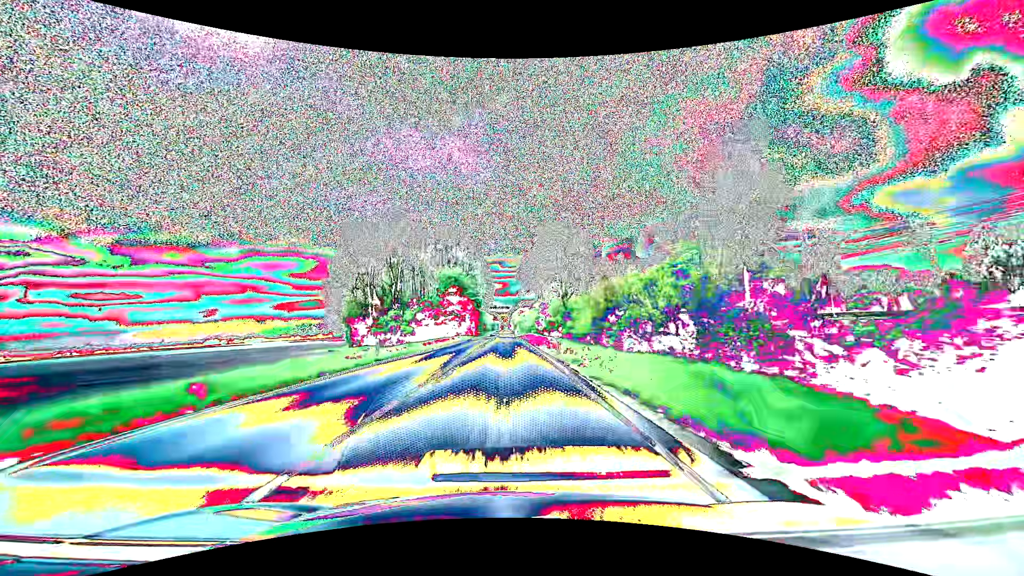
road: primary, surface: asphalt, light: Day
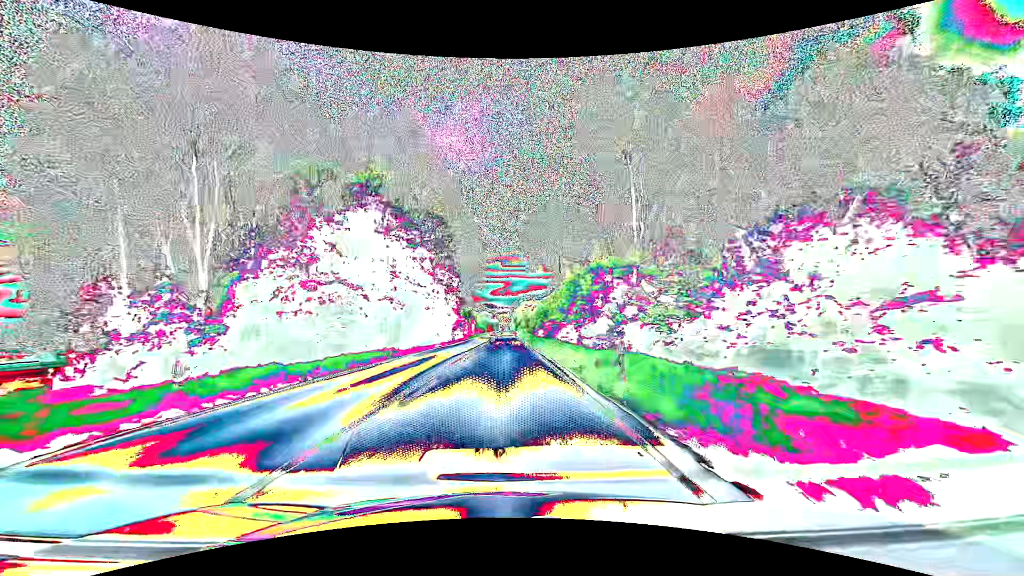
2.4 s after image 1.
(0.0, +63.3) m; 0°
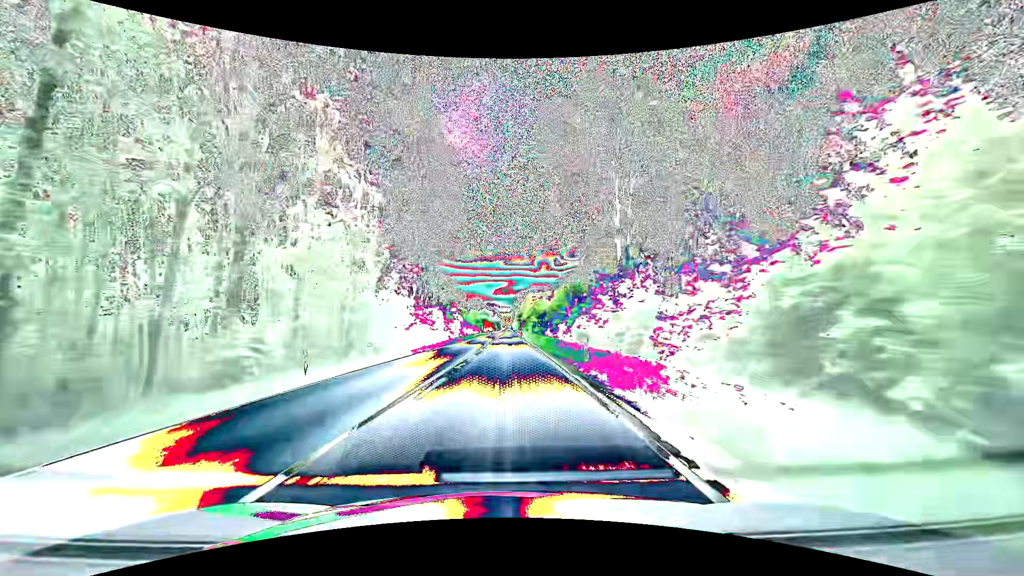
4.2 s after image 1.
(-0.1, +47.4) m; 0°
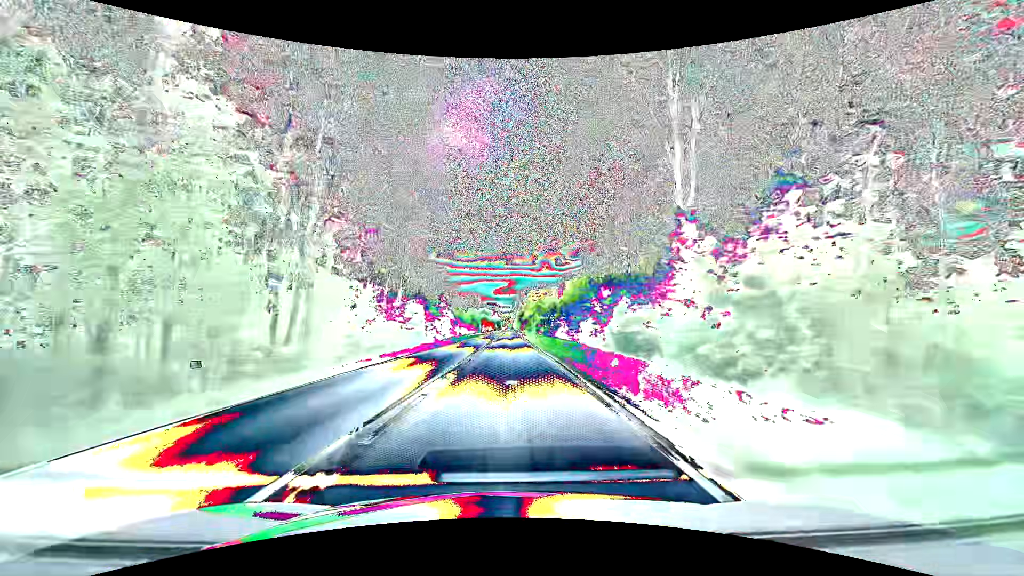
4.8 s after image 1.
(0.0, +15.8) m; 0°
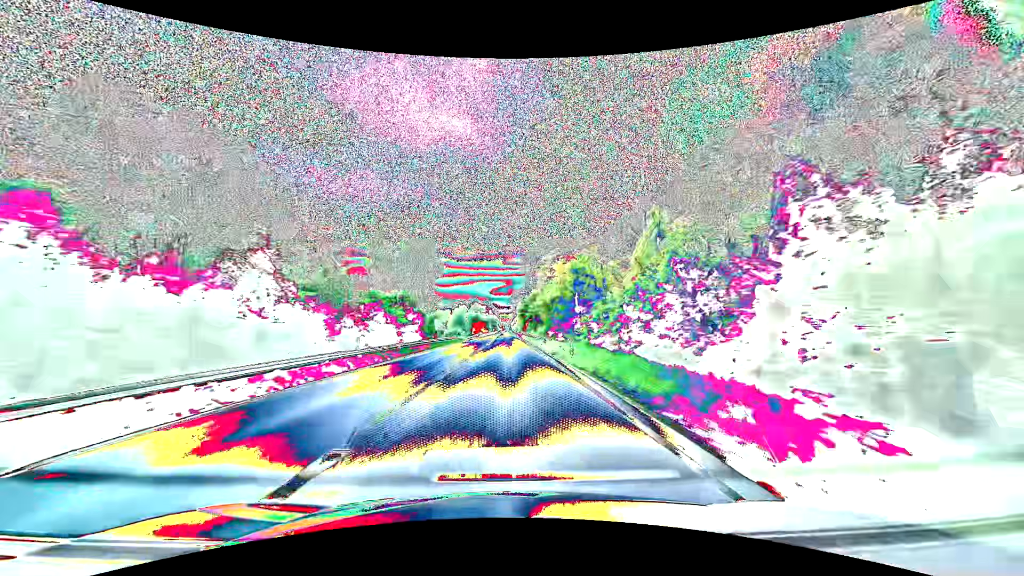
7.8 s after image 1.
(-0.1, +79.1) m; 0°
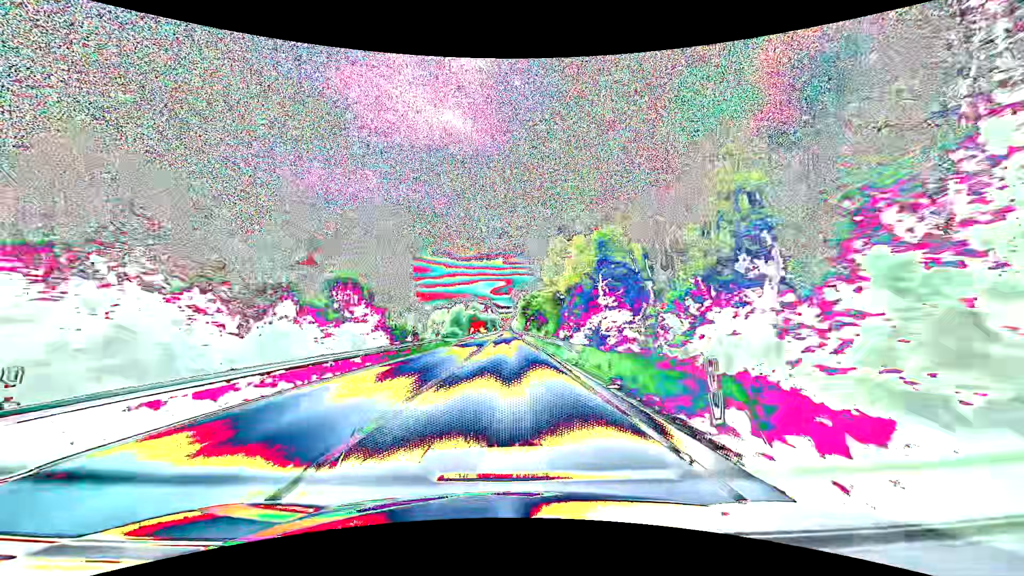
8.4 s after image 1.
(0.0, +15.8) m; 0°
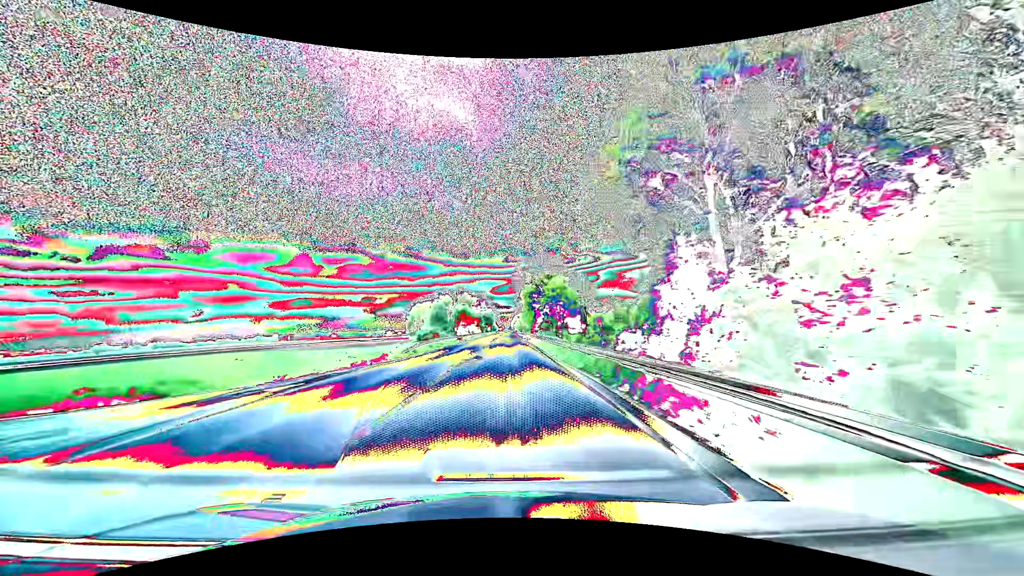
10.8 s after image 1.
(-0.3, +63.3) m; 0°
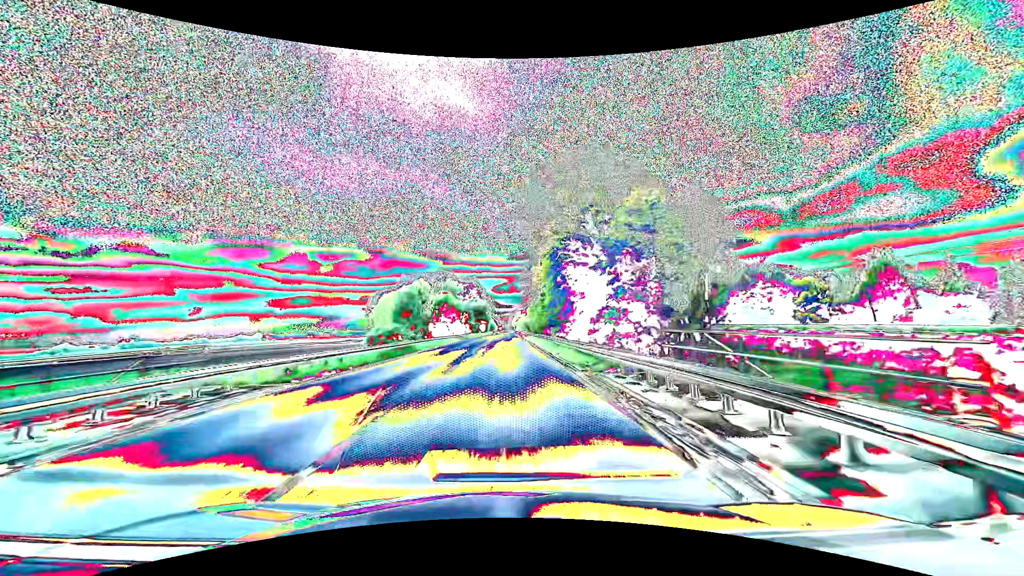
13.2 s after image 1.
(+0.2, +63.4) m; 0°
(0, +10) (0, +20) (0, +30) (0, +40) (0, +50) (0, +60) (0, +70) (0, +80) (0, +90) (0, +100) m
